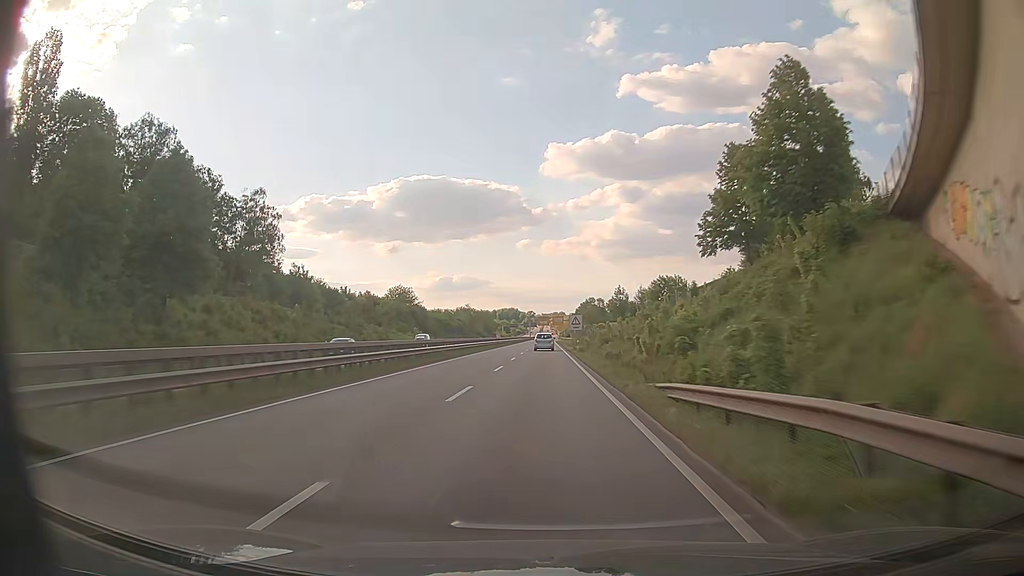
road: trunk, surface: asphalt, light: Day
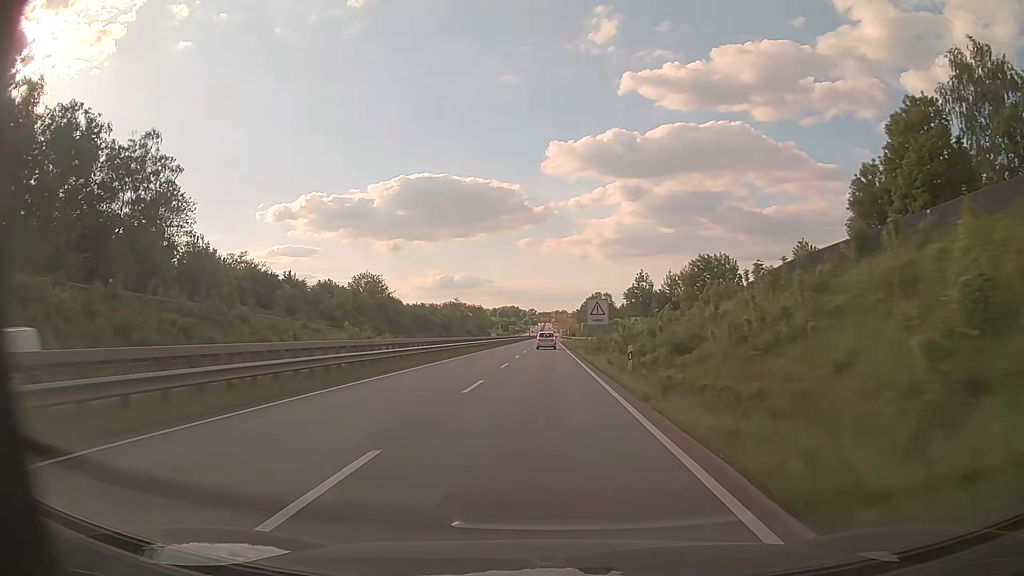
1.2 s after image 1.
(+0.8, +33.6) m; +1°
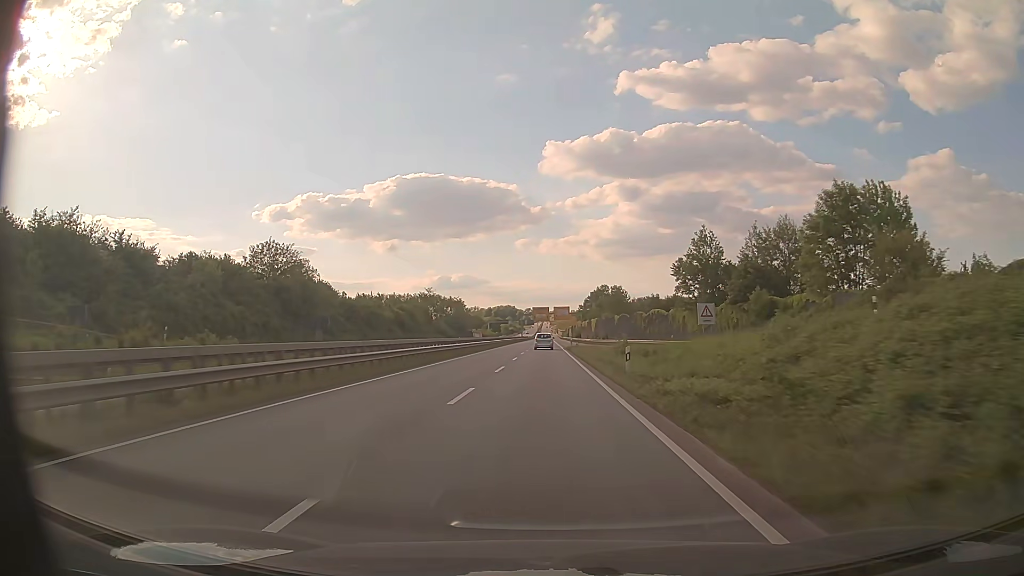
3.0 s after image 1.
(+0.3, +49.3) m; +1°
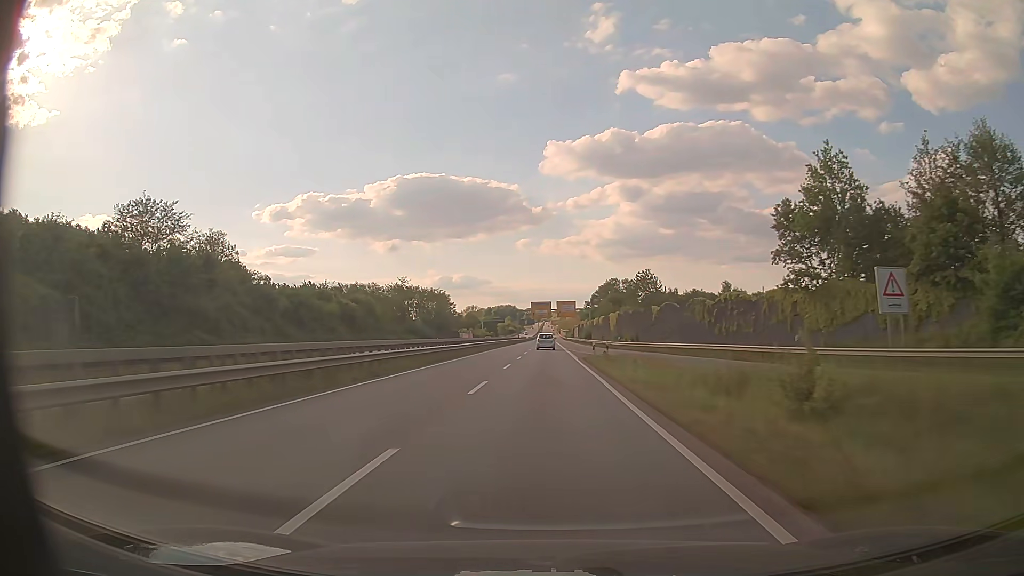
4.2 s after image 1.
(-0.1, +32.7) m; 0°
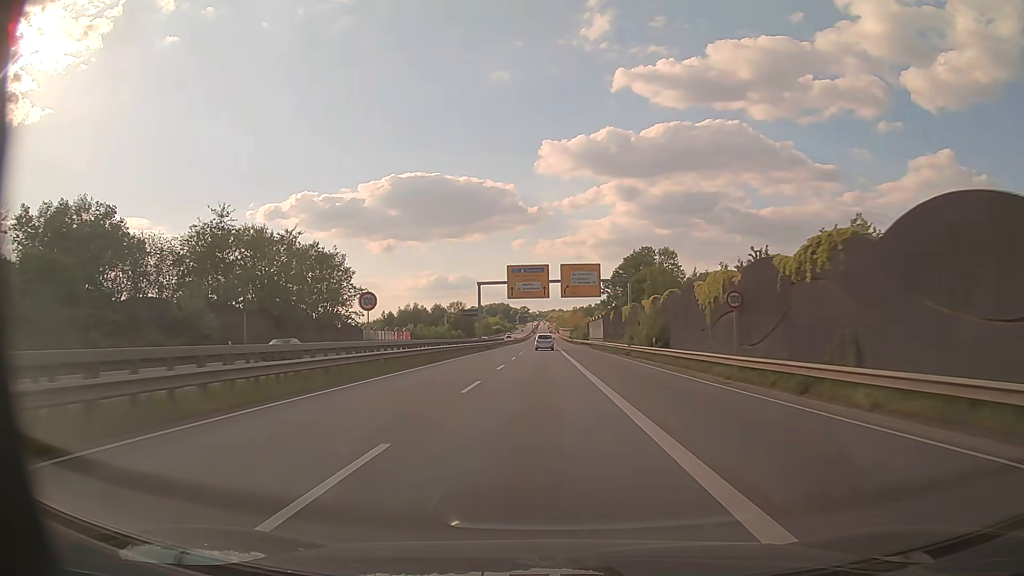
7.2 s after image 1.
(+0.3, +82.2) m; 0°
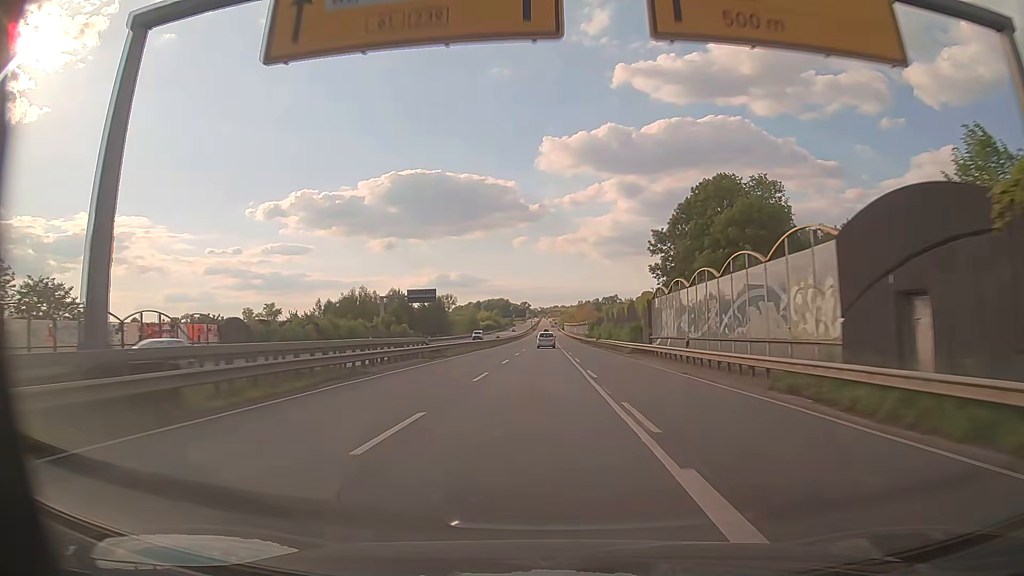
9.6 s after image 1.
(0.0, +66.2) m; 0°
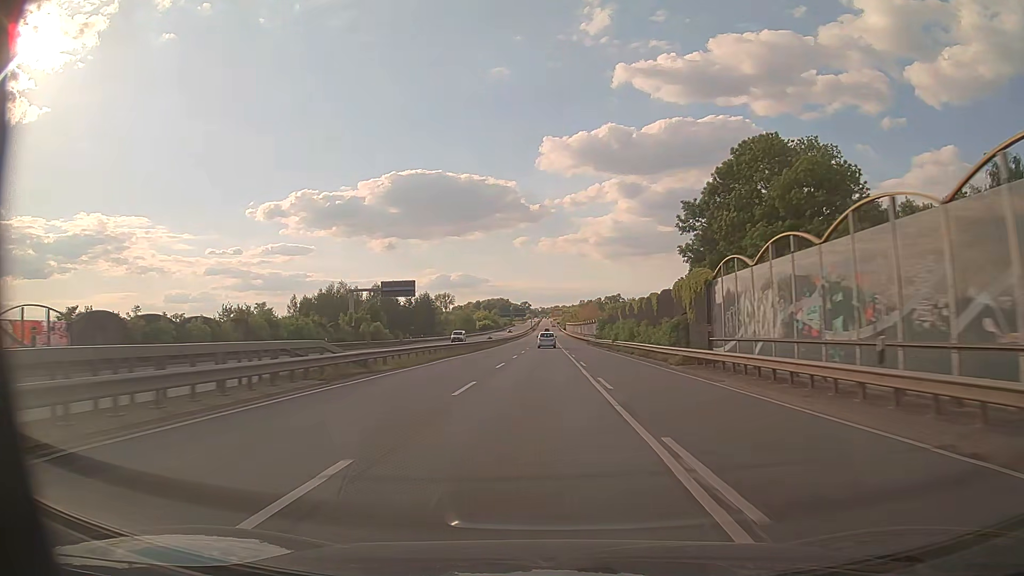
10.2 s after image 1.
(0.0, +16.5) m; 0°
